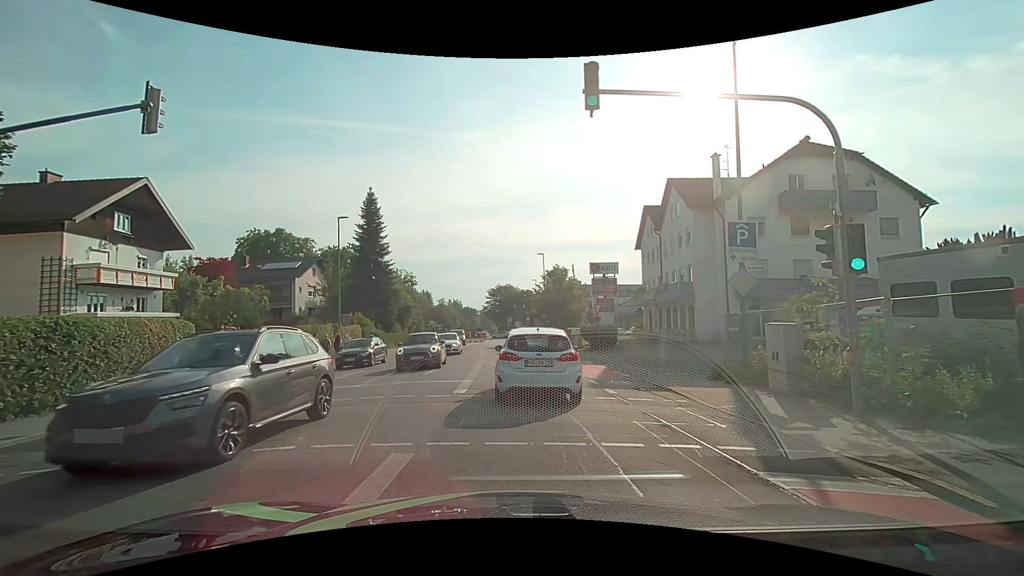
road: tertiary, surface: asphalt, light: Day
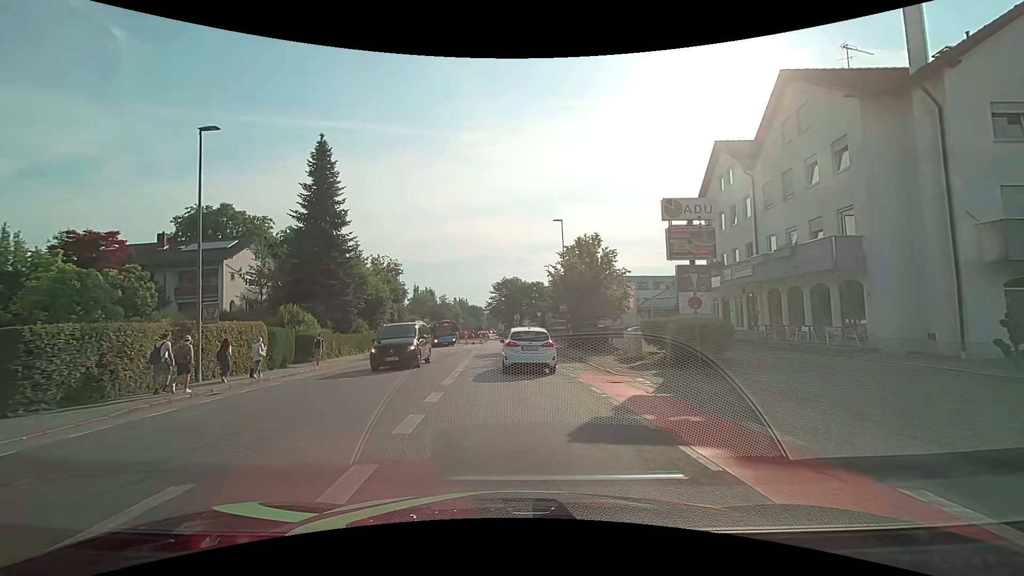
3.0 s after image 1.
(-0.3, +17.4) m; -2°
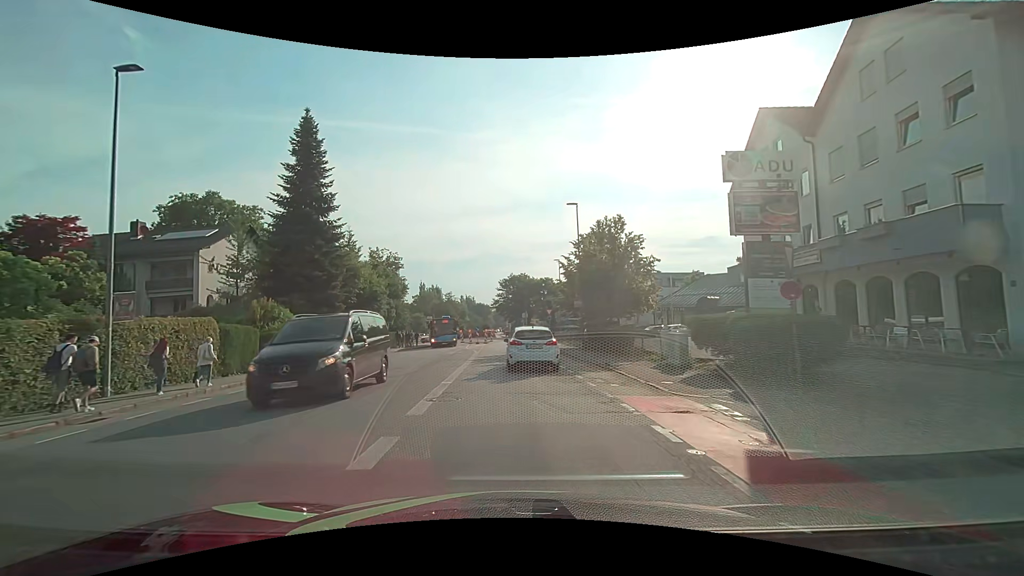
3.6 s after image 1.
(0.0, +4.9) m; 0°
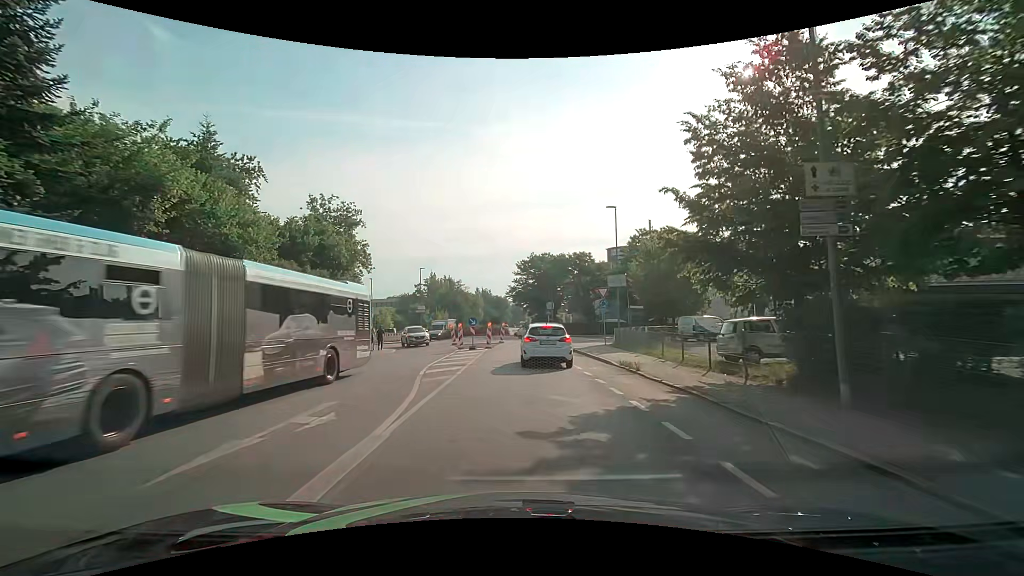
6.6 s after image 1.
(-0.9, +25.9) m; -3°
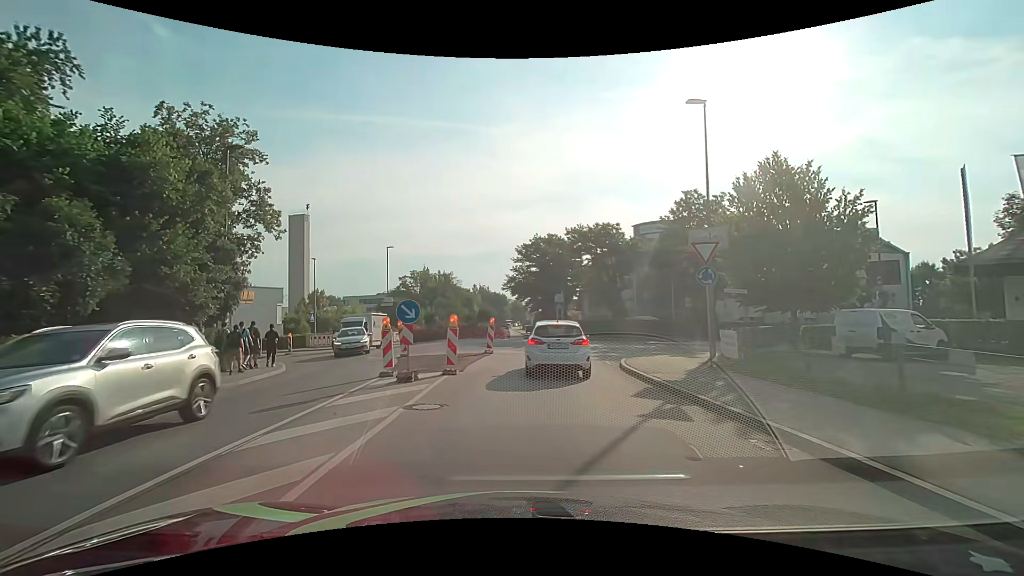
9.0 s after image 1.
(0.0, +17.6) m; +1°
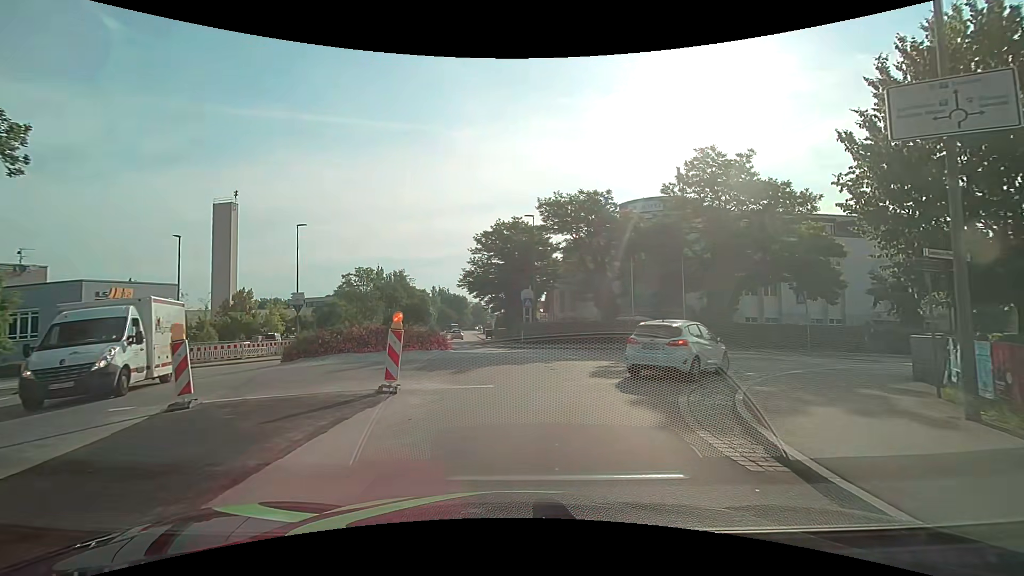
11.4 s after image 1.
(+0.1, +12.5) m; +4°
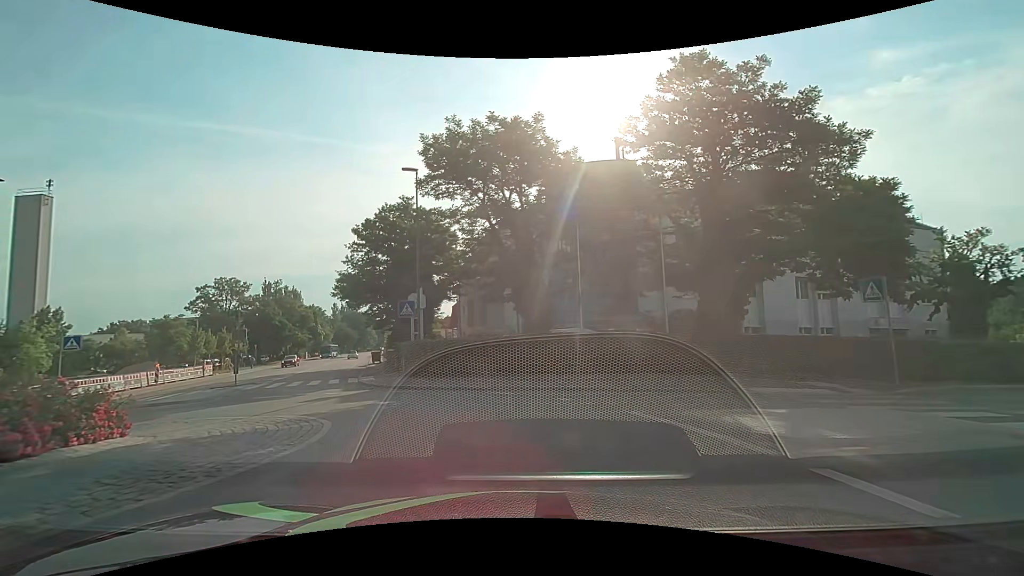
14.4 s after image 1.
(+1.4, +14.9) m; +10°
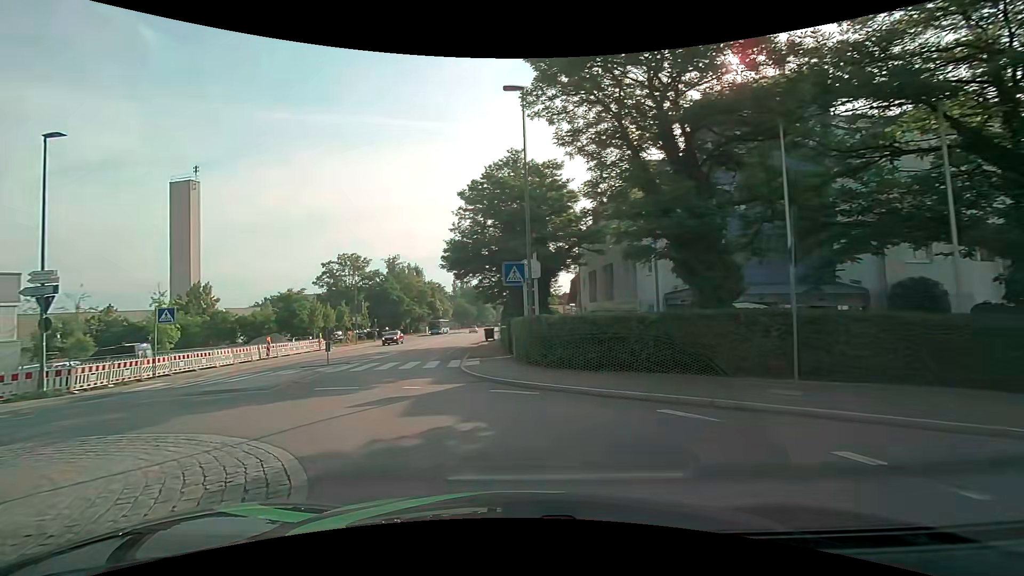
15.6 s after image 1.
(-0.7, +6.5) m; -14°
(-2, +10) (-5, +19) (-6, +29) (-6, +39) (-7, +49) (-7, +59) (-8, +69) (-9, +79) (-9, +89) (-10, +99) m
